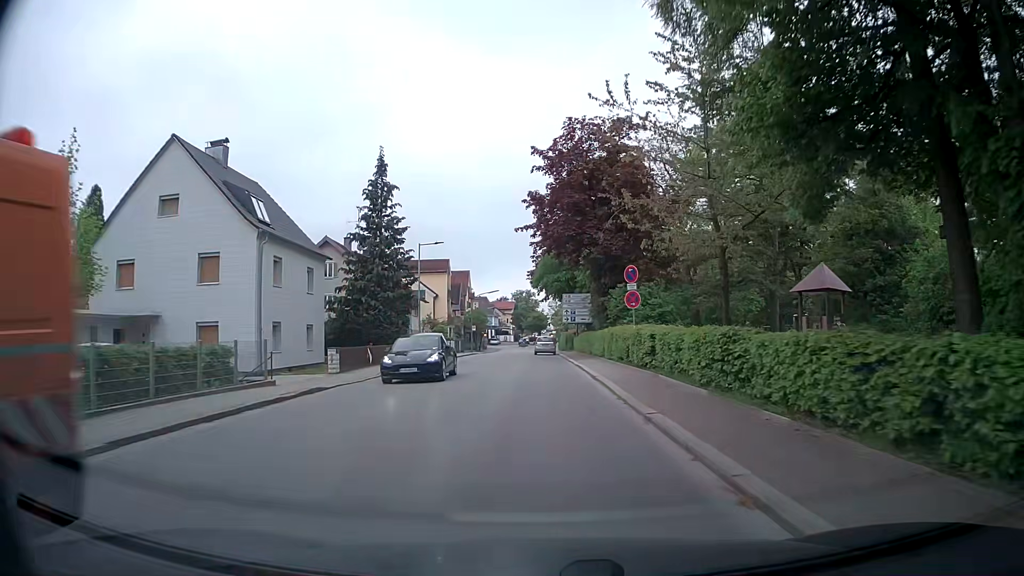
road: secondary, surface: asphalt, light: Day
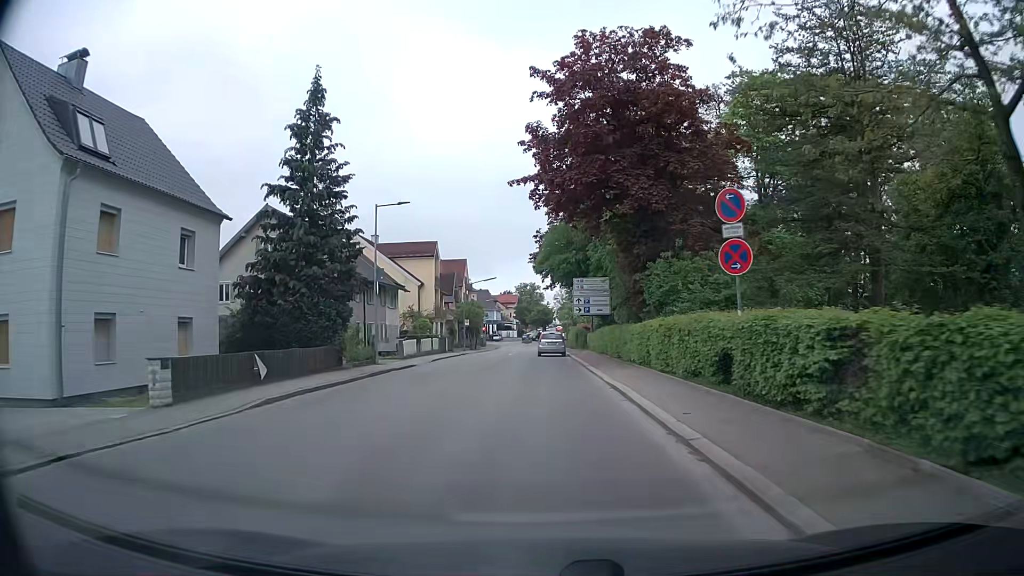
(0.0, +12.0) m; 0°
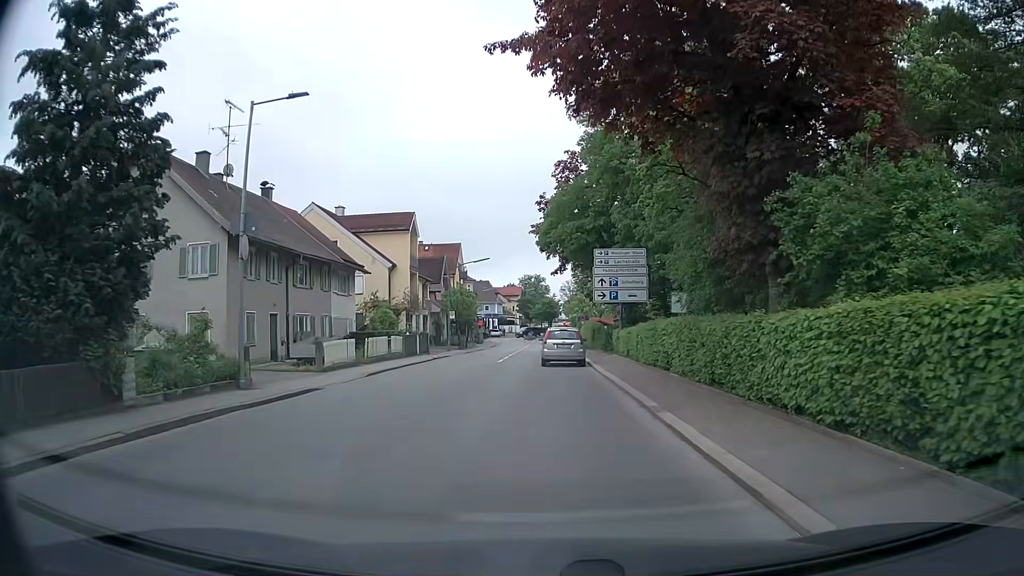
(0.0, +14.0) m; -1°
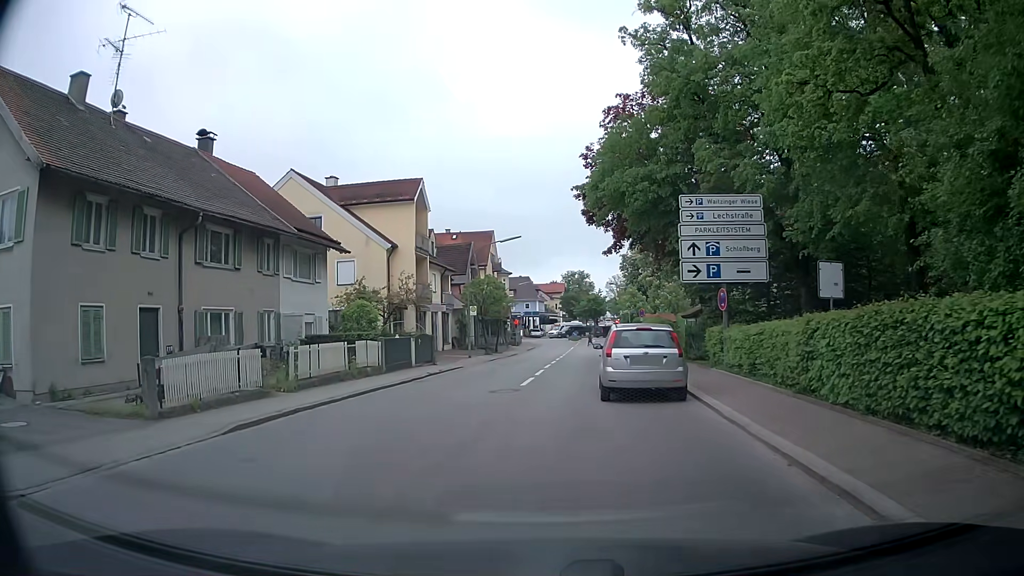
(-0.1, +12.1) m; -4°
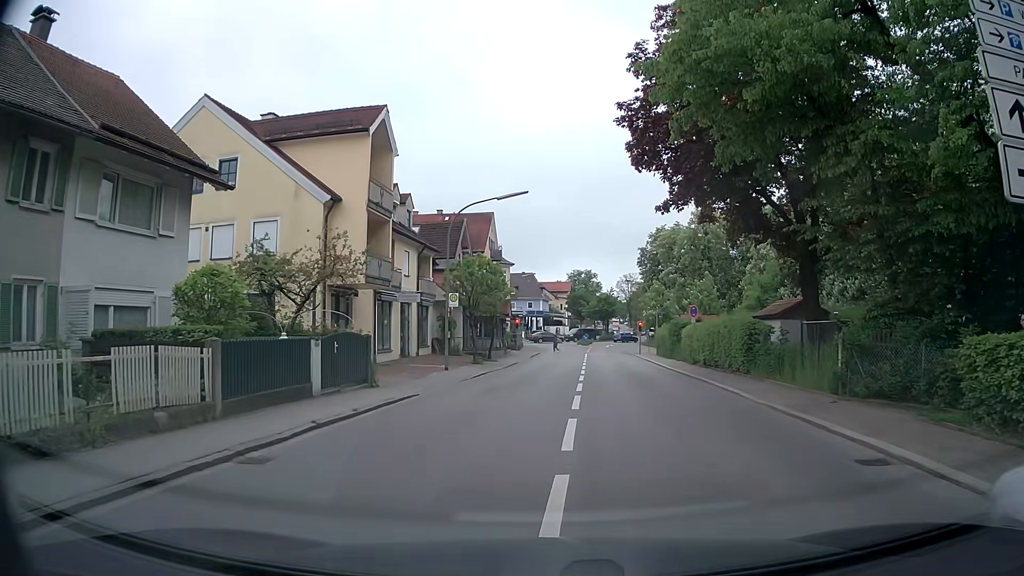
(-0.5, +13.4) m; +2°
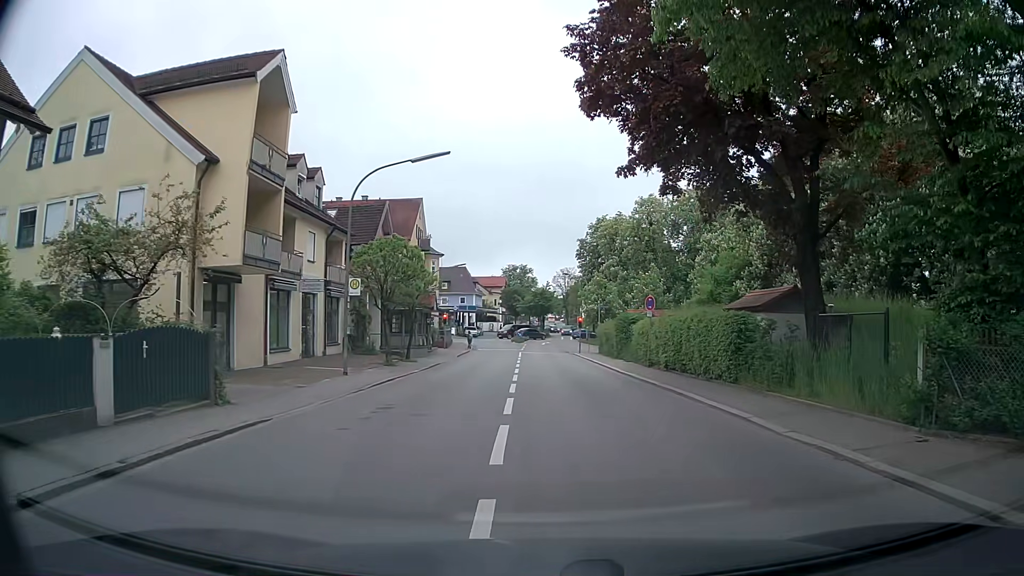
(+0.1, +5.6) m; +5°
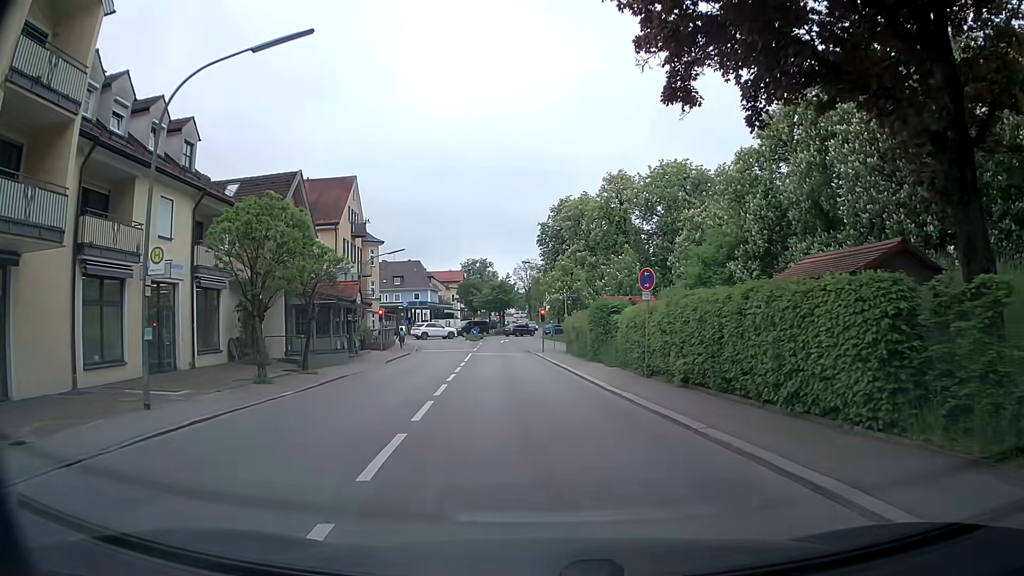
(+0.4, +9.8) m; +2°
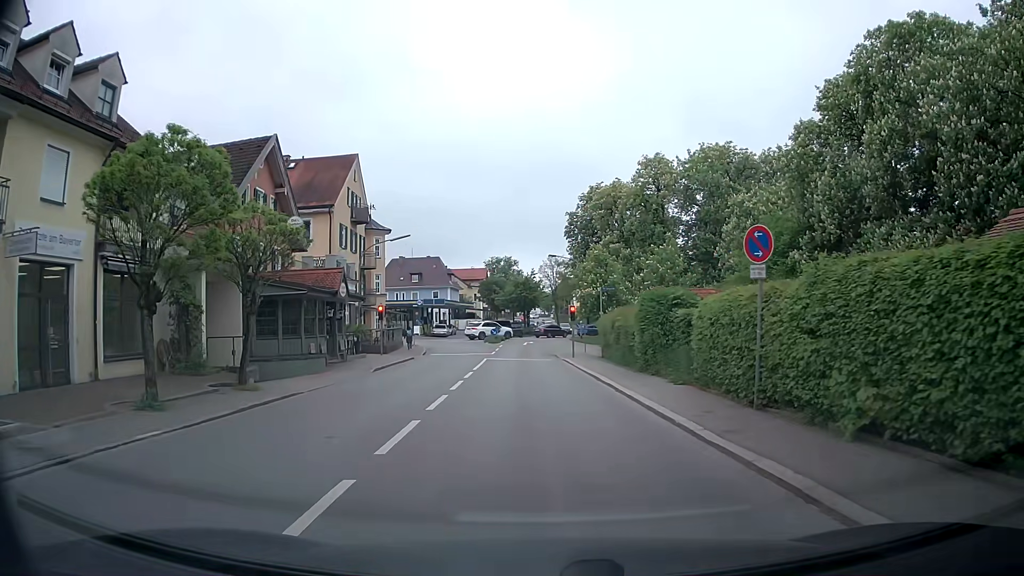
(-0.2, +7.5) m; -2°
(0, +10) (-1, +20) (-1, +30) (-1, +40) (-2, +50) (-2, +60) (-1, +70) (+3, +79) (+10, +86) (+18, +91) m
